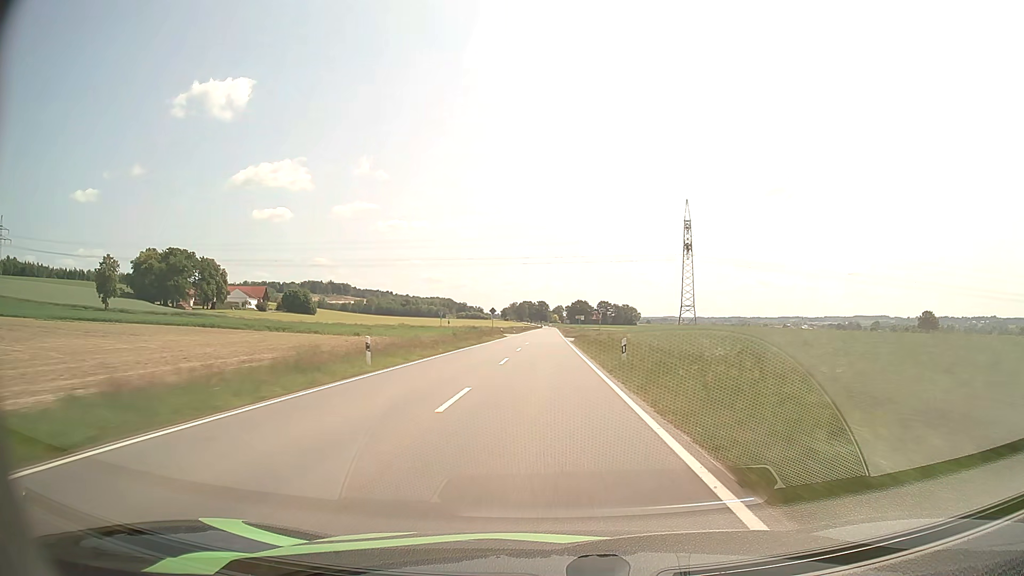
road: tertiary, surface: asphalt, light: Day
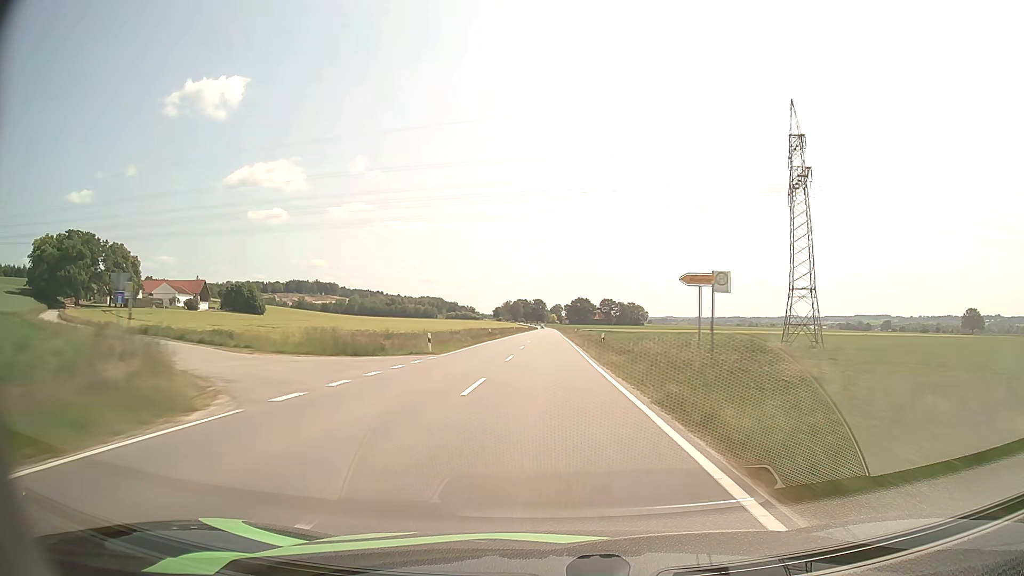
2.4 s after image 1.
(+0.2, +72.4) m; 0°
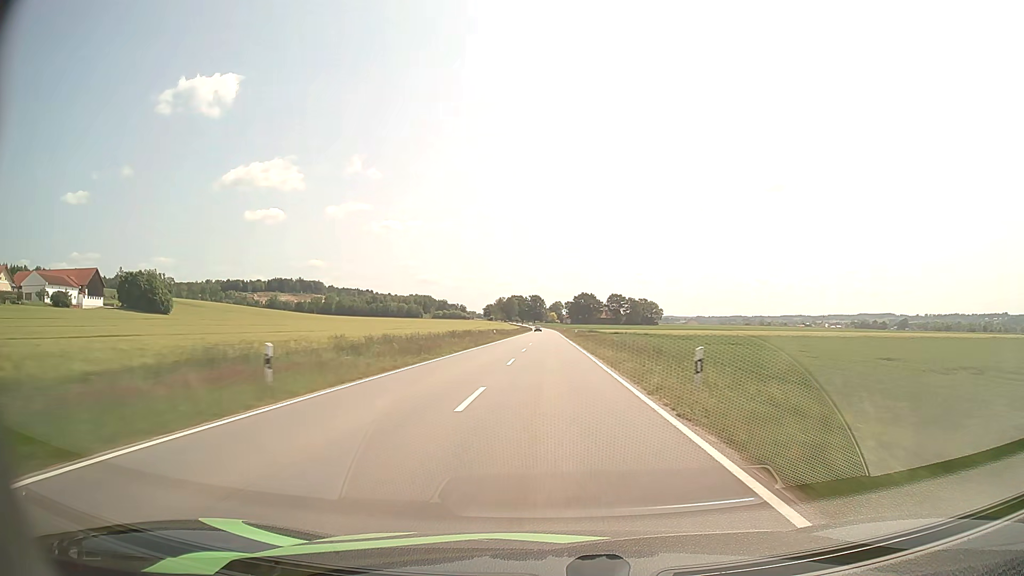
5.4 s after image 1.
(0.0, +89.4) m; 0°
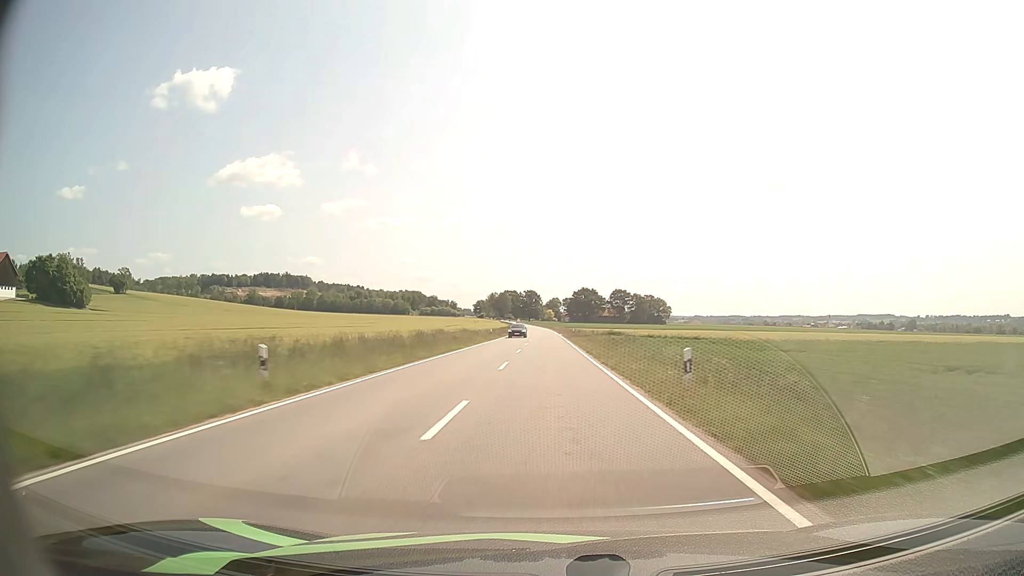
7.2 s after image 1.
(+0.1, +52.5) m; 0°
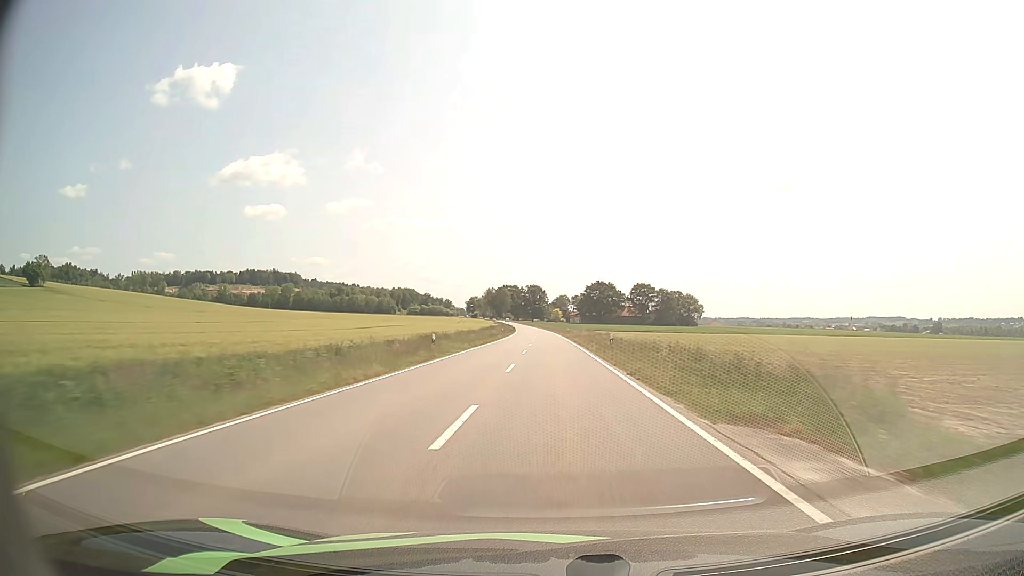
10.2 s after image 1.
(-0.5, +87.4) m; -1°
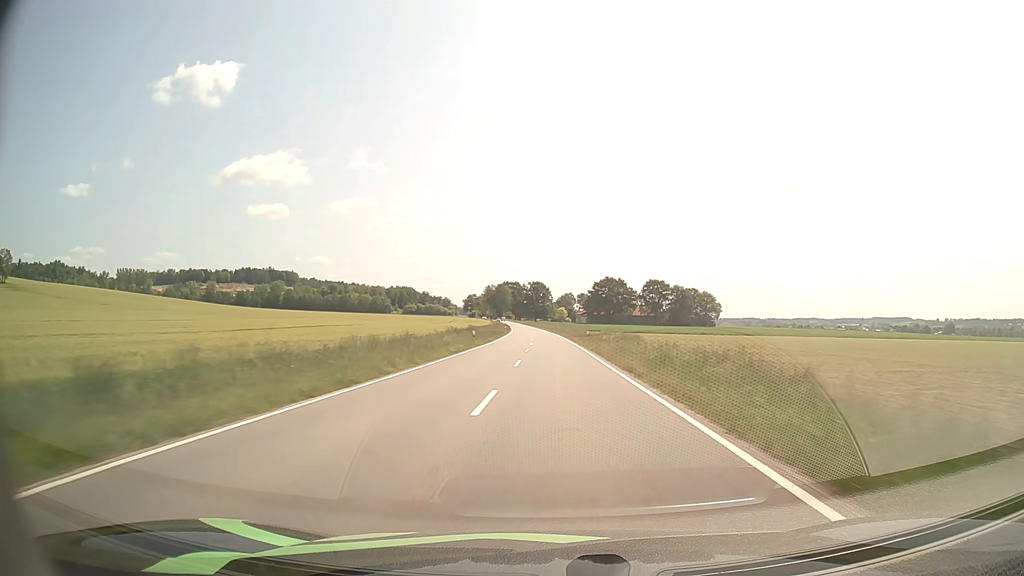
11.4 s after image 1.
(0.0, +34.8) m; 0°
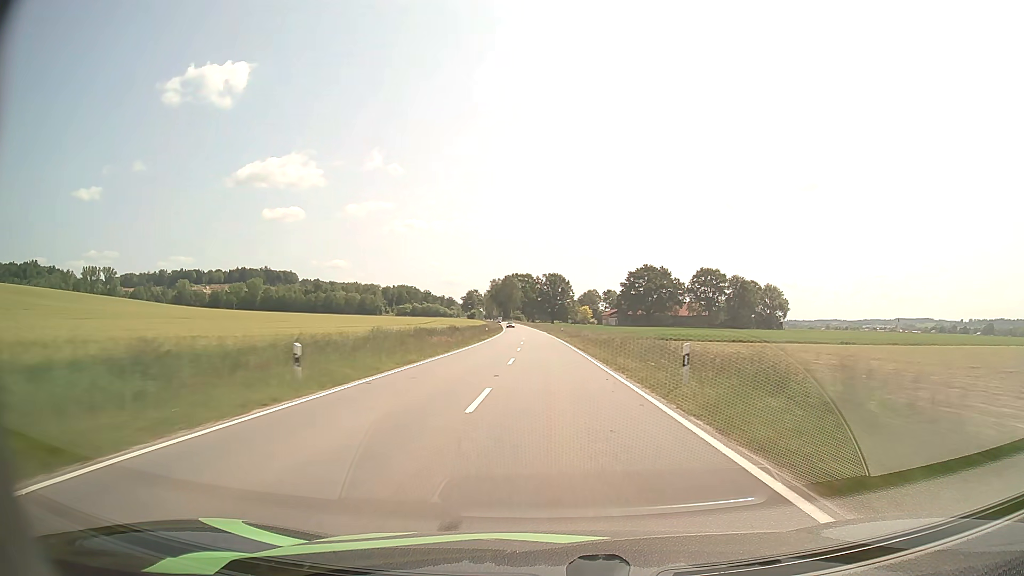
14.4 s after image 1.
(-0.8, +86.2) m; -1°
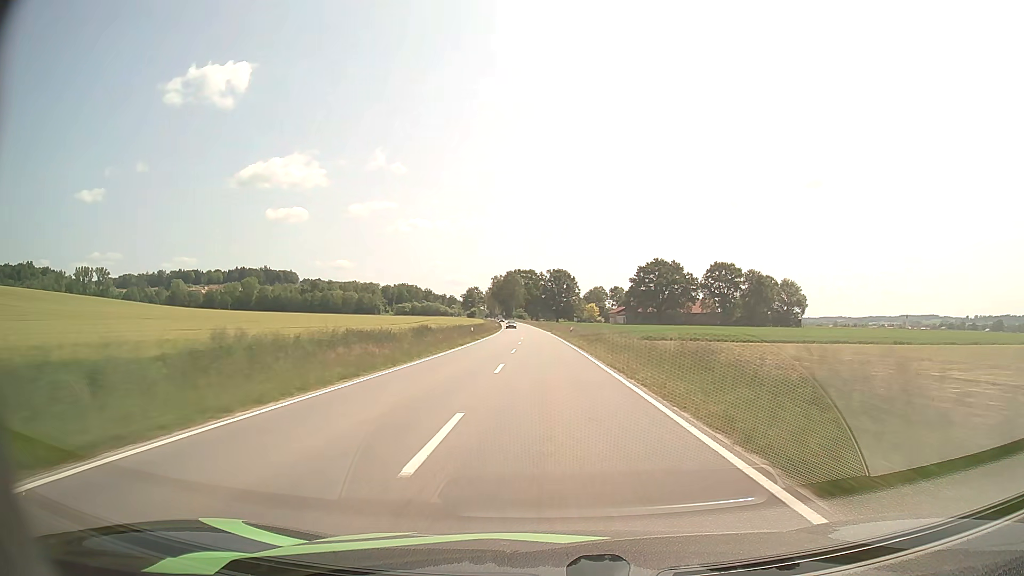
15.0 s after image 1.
(-0.1, +17.1) m; 0°
(0, +10) (0, +20) (0, +30) (0, +40) (-1, +50) (-1, +60) (-1, +70) (-2, +80) (-2, +90) (-3, +100) m
